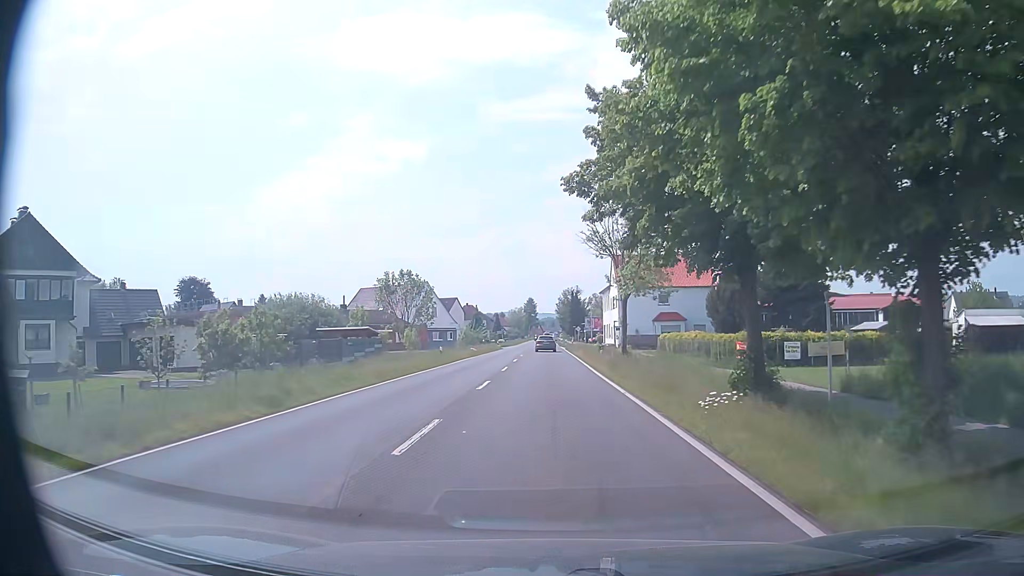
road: primary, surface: asphalt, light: Day
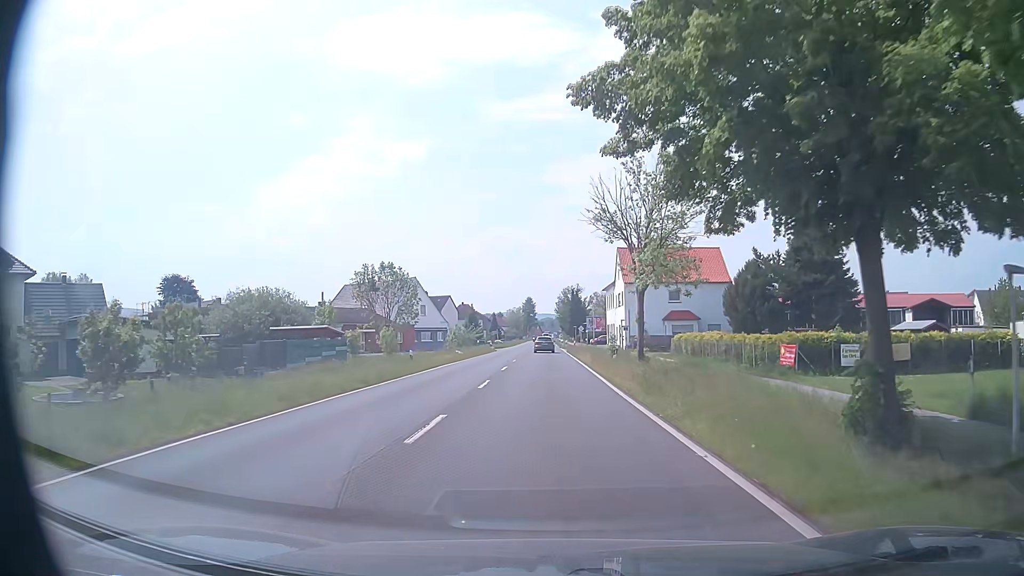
(0.0, +8.3) m; 0°
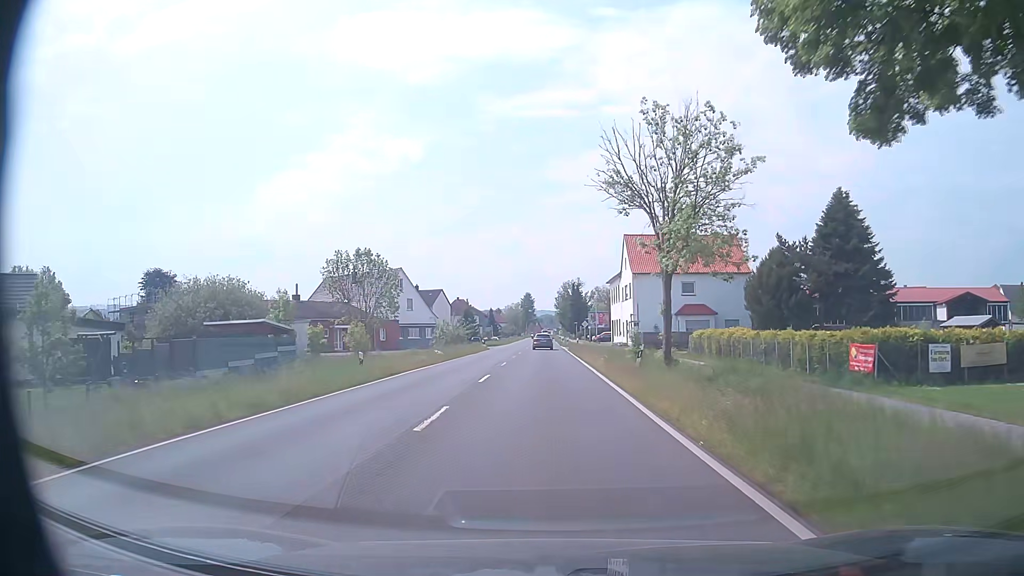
(0.0, +8.3) m; -1°
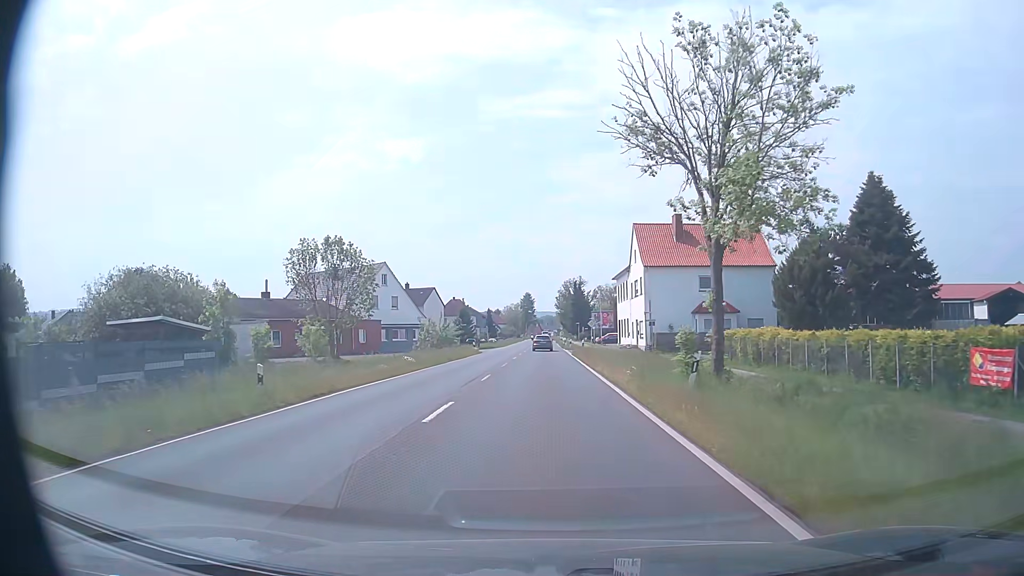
(+0.1, +8.3) m; +1°
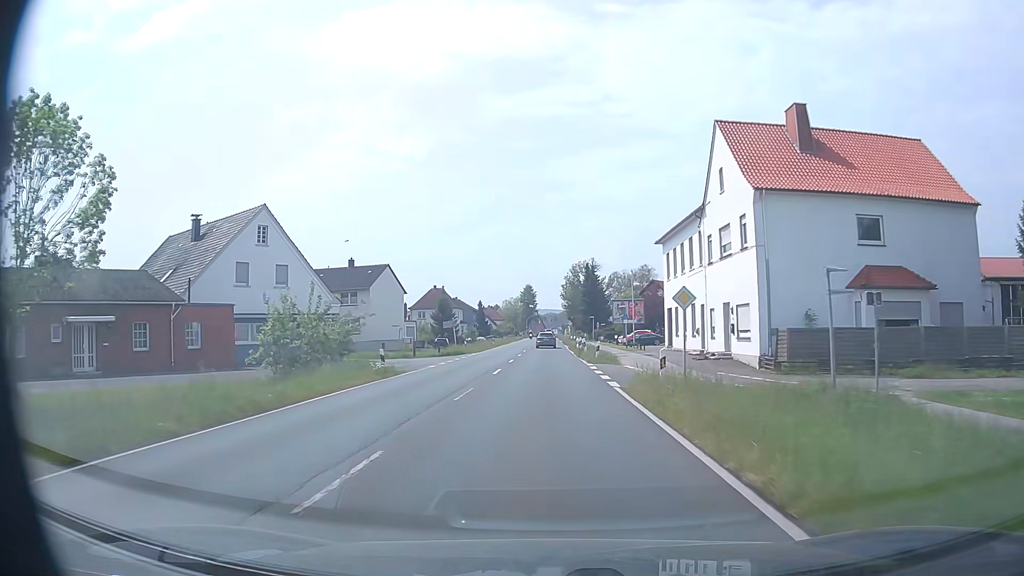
(-0.1, +33.0) m; 0°
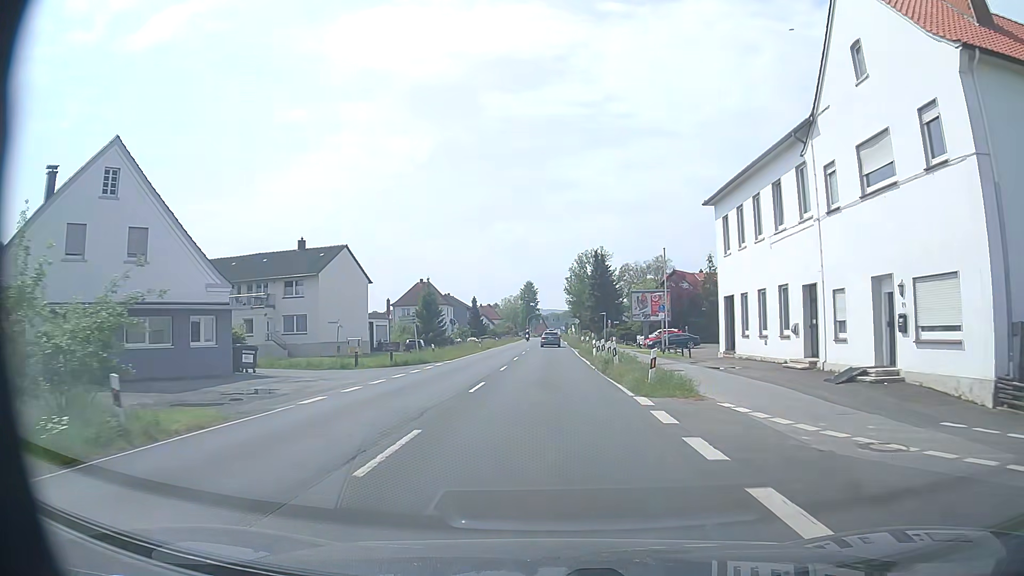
(0.0, +16.6) m; 0°
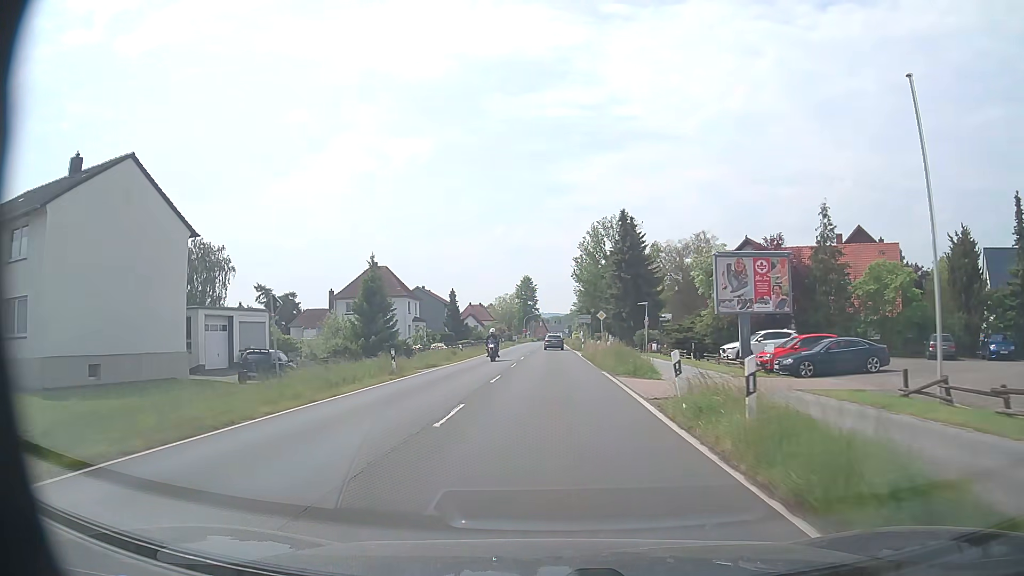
(-0.1, +33.0) m; -1°
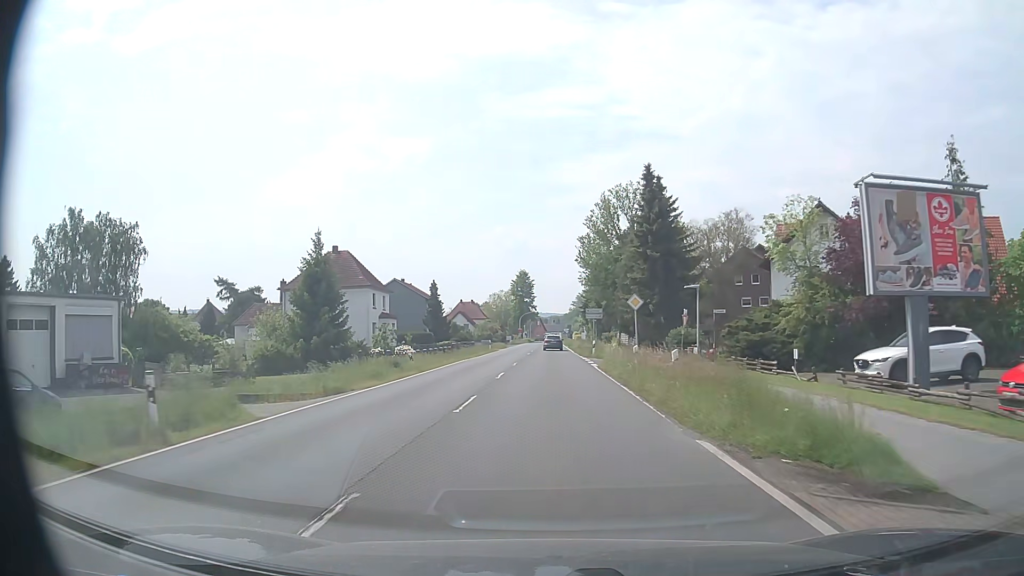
(+0.3, +16.4) m; +1°
(0, +10) (0, +20) (0, +30) (0, +40) (0, +50) (0, +60) (0, +70) (0, +80) (0, +90) (0, +100) m
